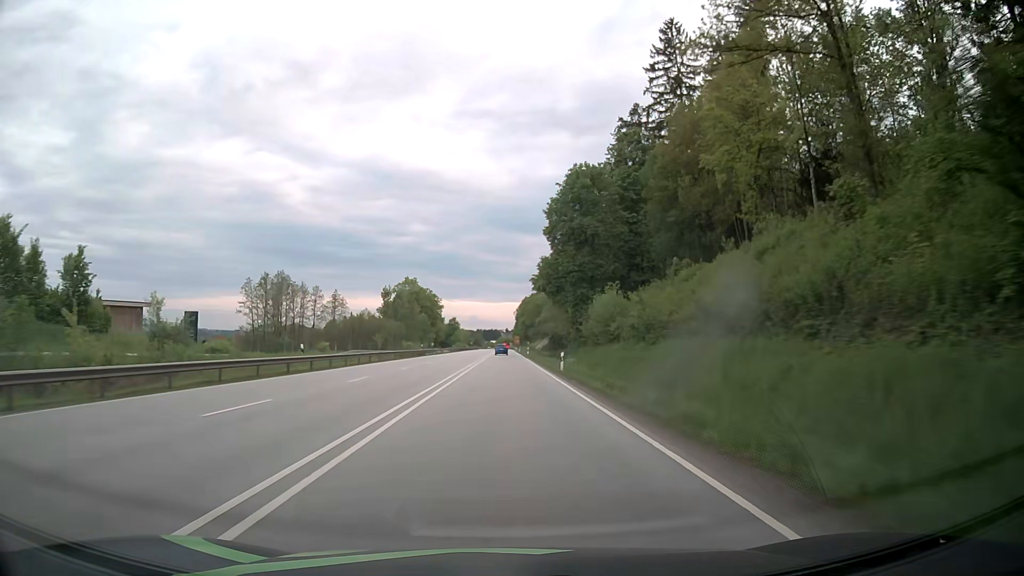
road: primary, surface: asphalt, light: Day
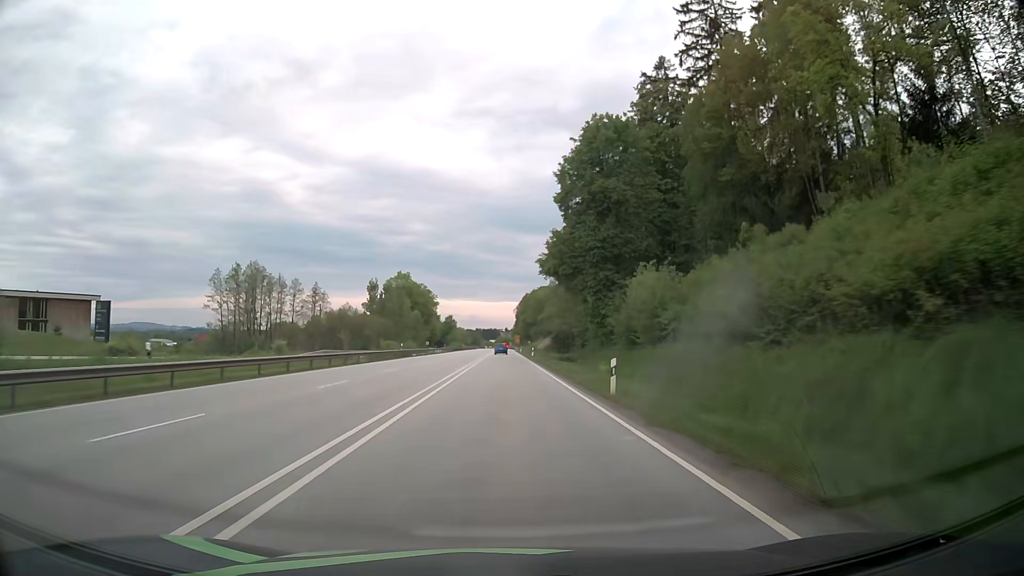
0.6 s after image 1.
(0.0, +15.9) m; 0°
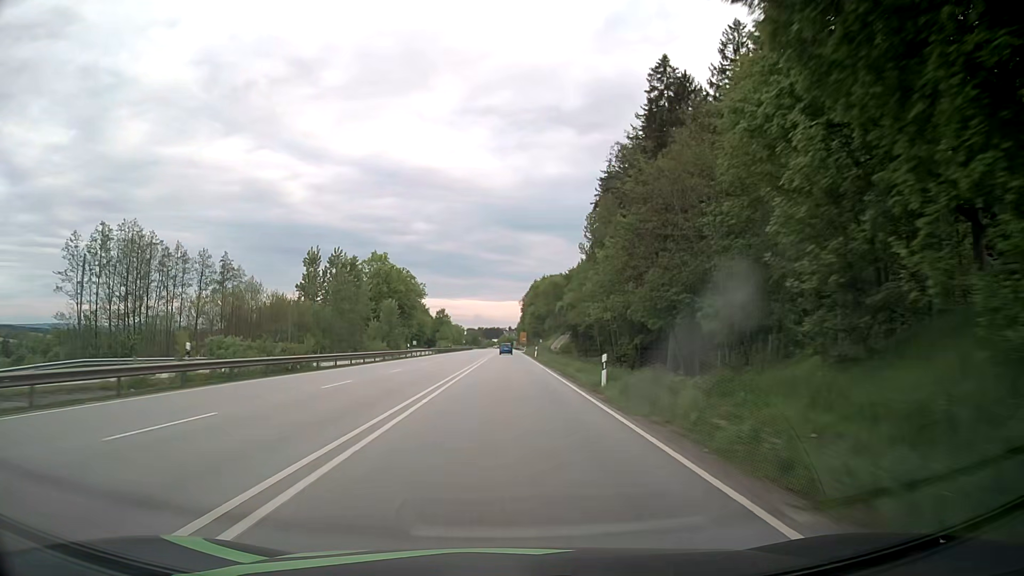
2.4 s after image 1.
(-0.1, +47.6) m; 0°
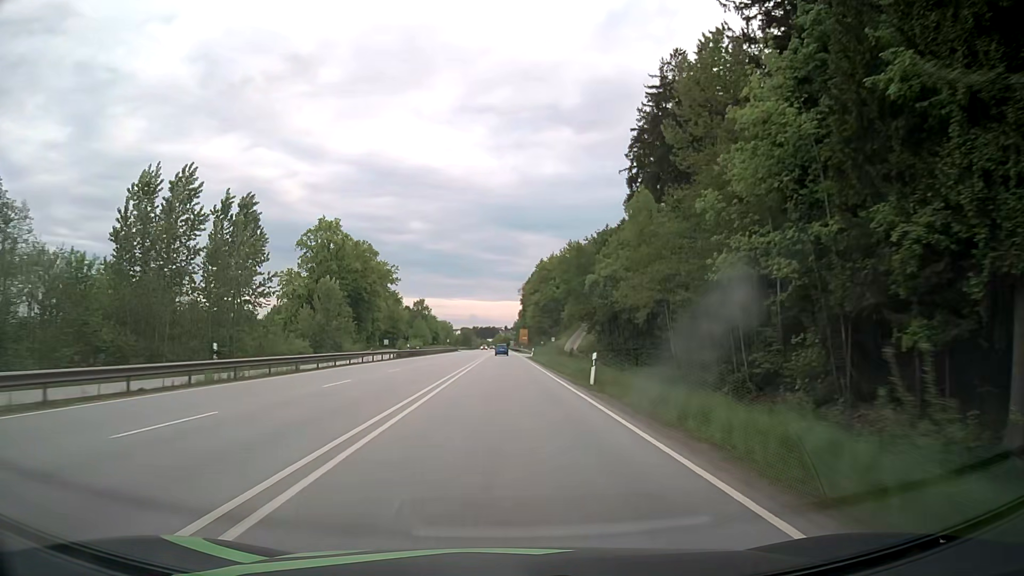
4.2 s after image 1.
(+0.3, +47.5) m; 0°
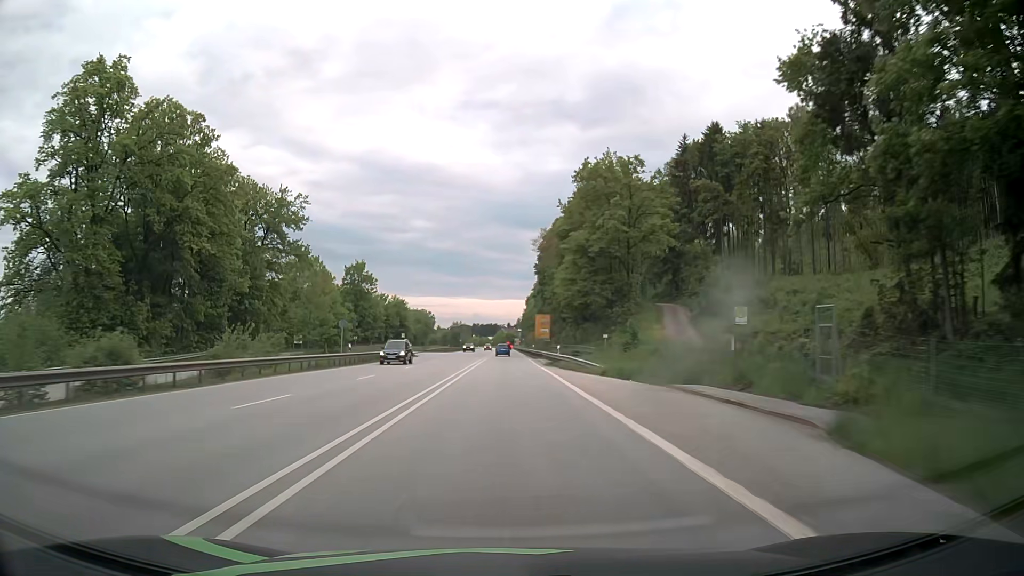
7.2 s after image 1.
(-0.1, +79.1) m; 0°
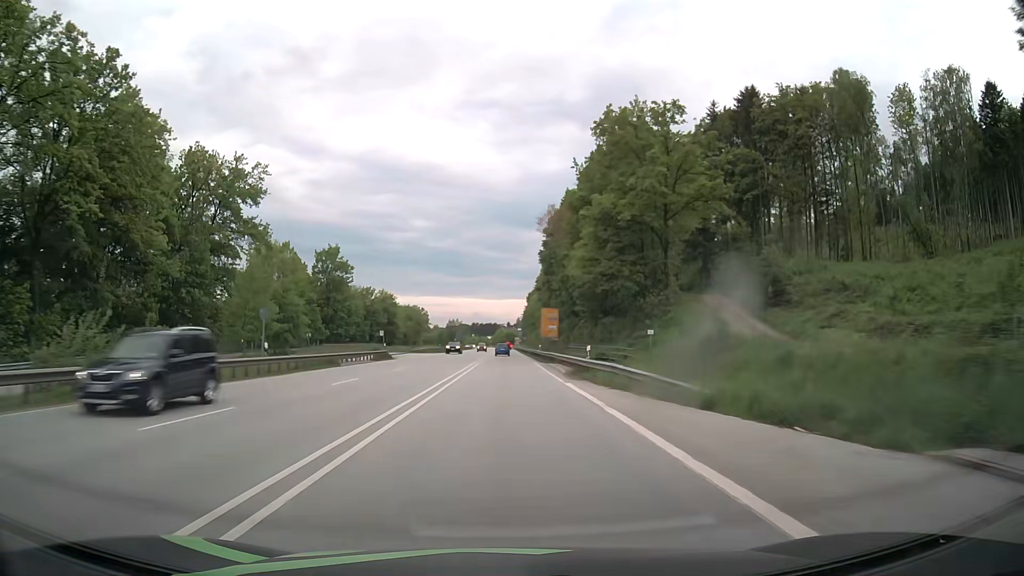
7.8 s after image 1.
(0.0, +15.8) m; 0°
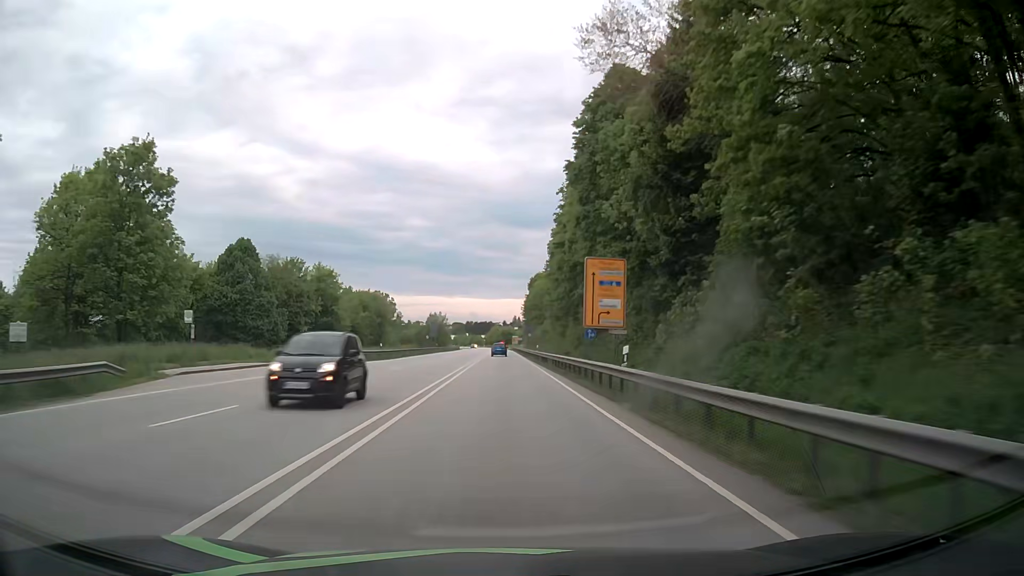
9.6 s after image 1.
(+0.2, +47.5) m; 0°
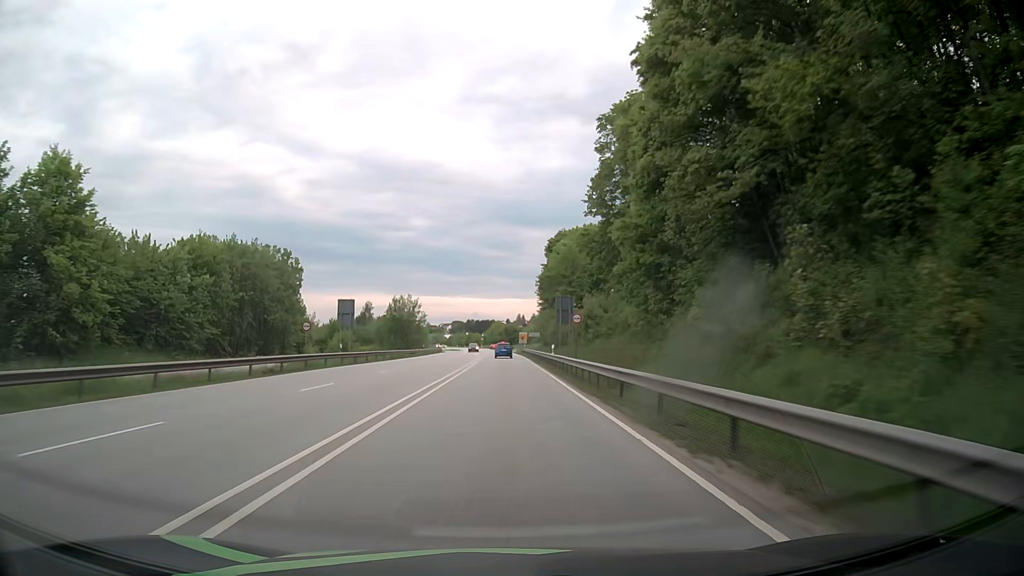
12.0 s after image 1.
(+0.5, +63.2) m; 0°
